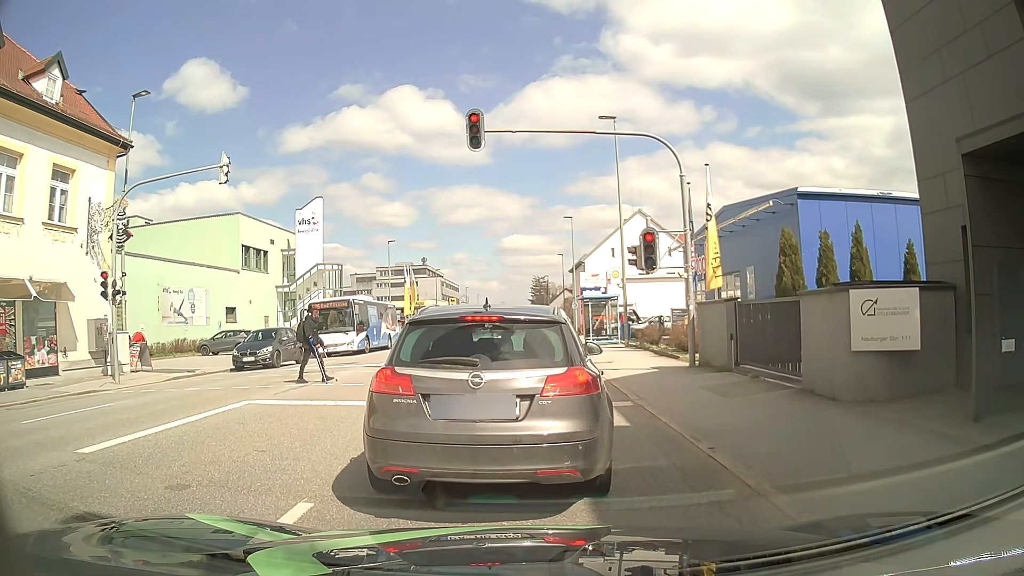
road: tertiary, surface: asphalt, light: Day
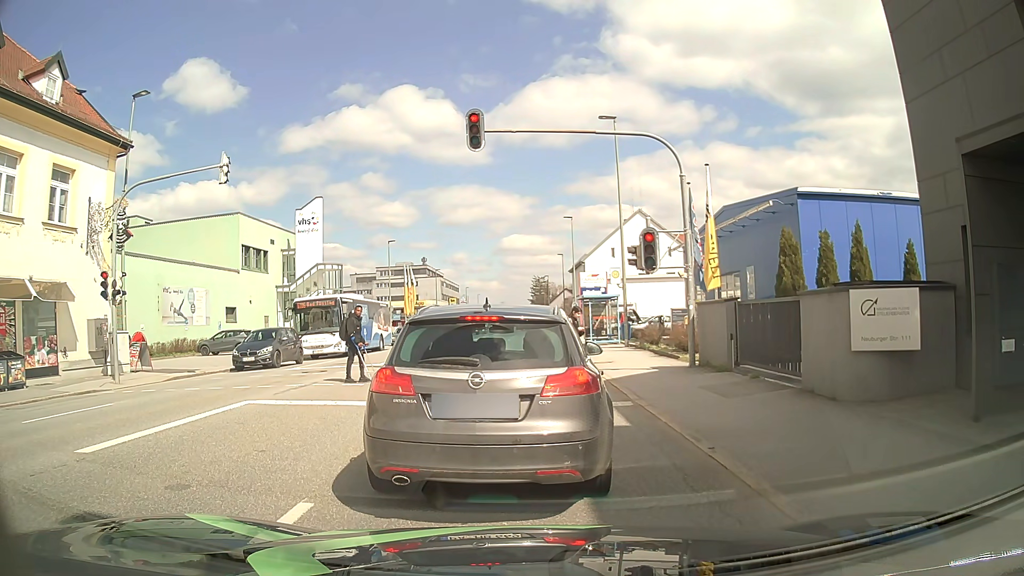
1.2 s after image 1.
(0.0, 0.0) m; 0°
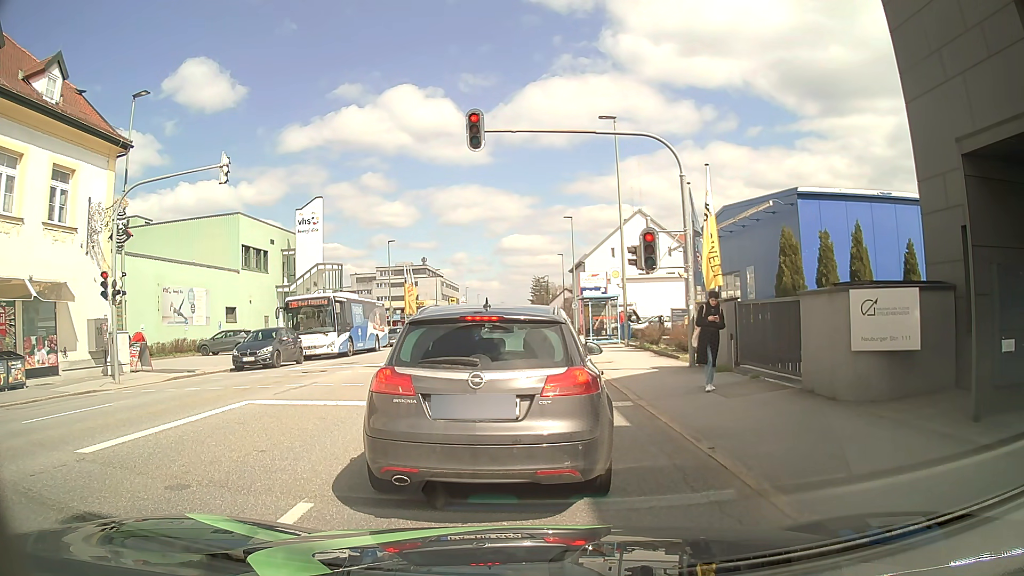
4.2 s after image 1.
(0.0, 0.0) m; 0°
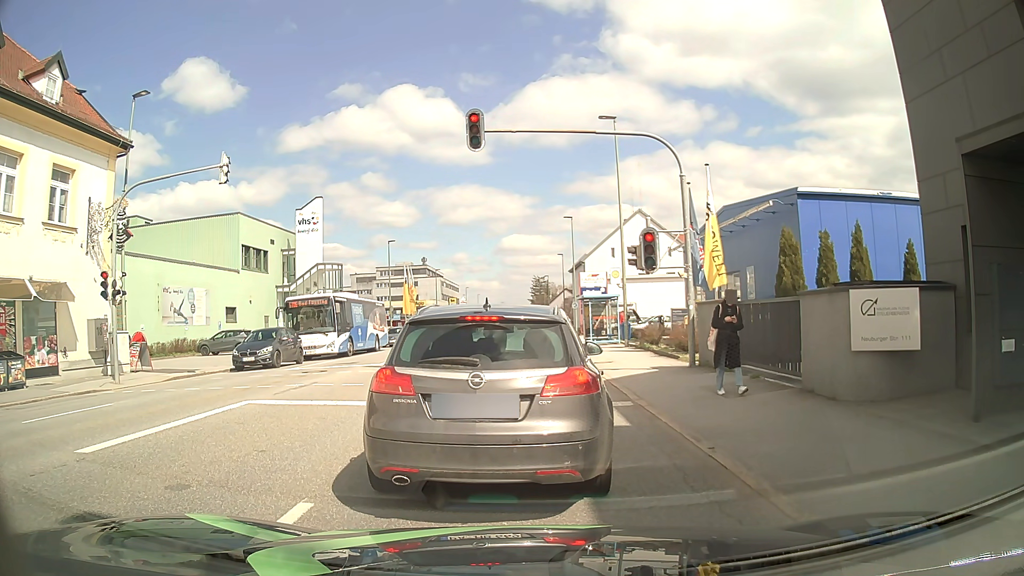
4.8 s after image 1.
(0.0, 0.0) m; 0°
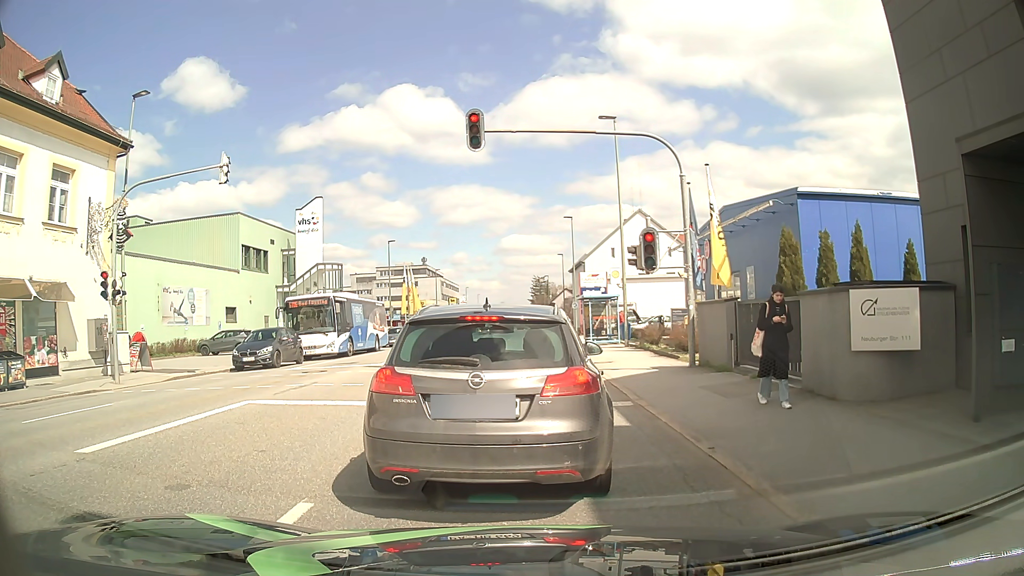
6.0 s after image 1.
(0.0, 0.0) m; 0°
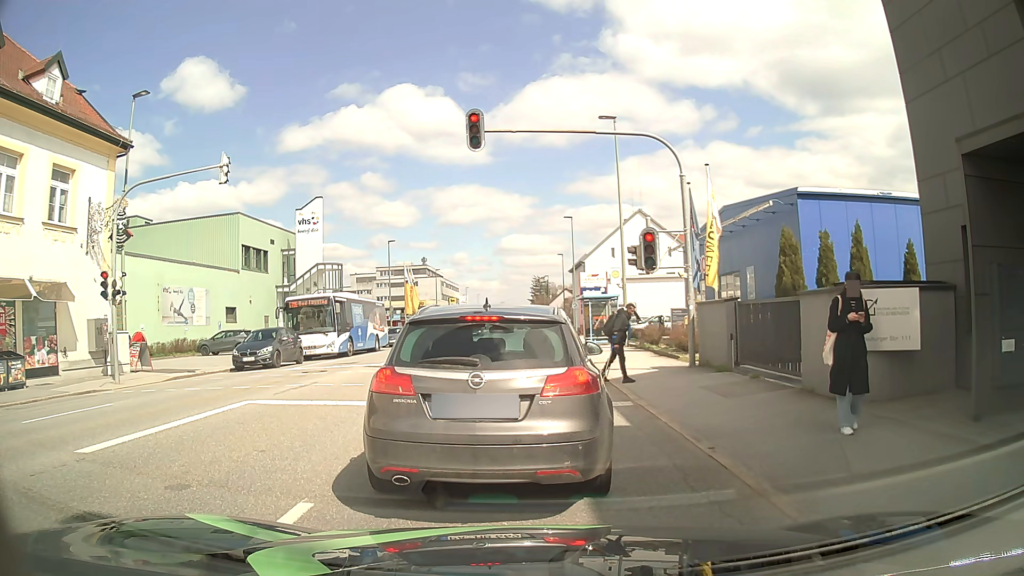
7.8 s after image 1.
(0.0, 0.0) m; 0°
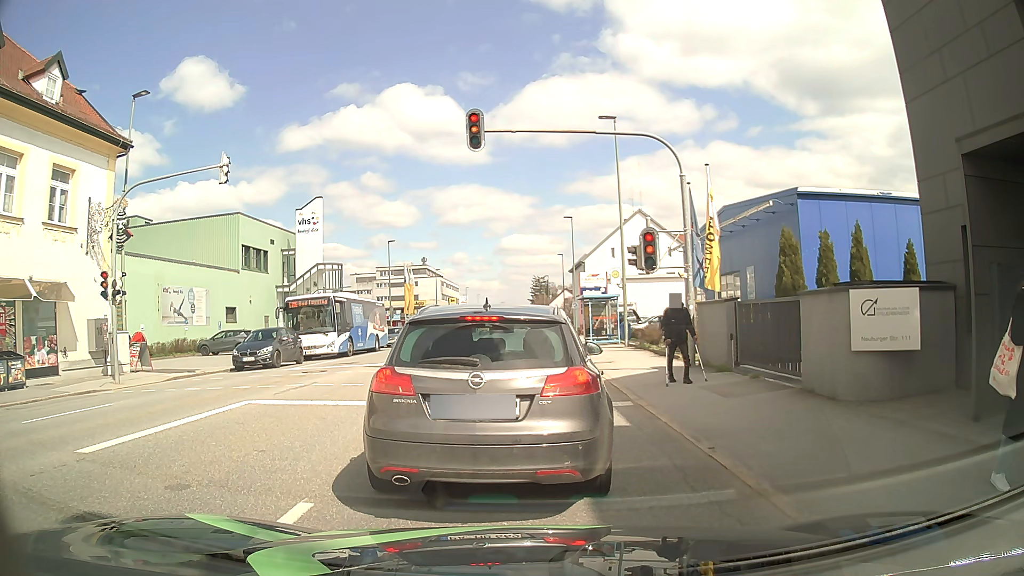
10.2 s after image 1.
(0.0, 0.0) m; 0°
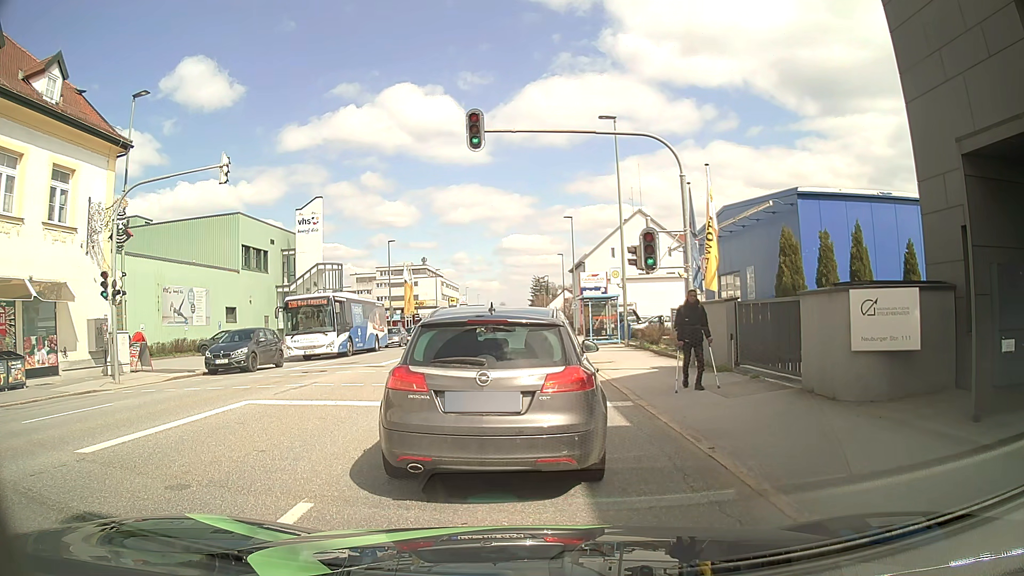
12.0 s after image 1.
(0.0, 0.0) m; 0°
